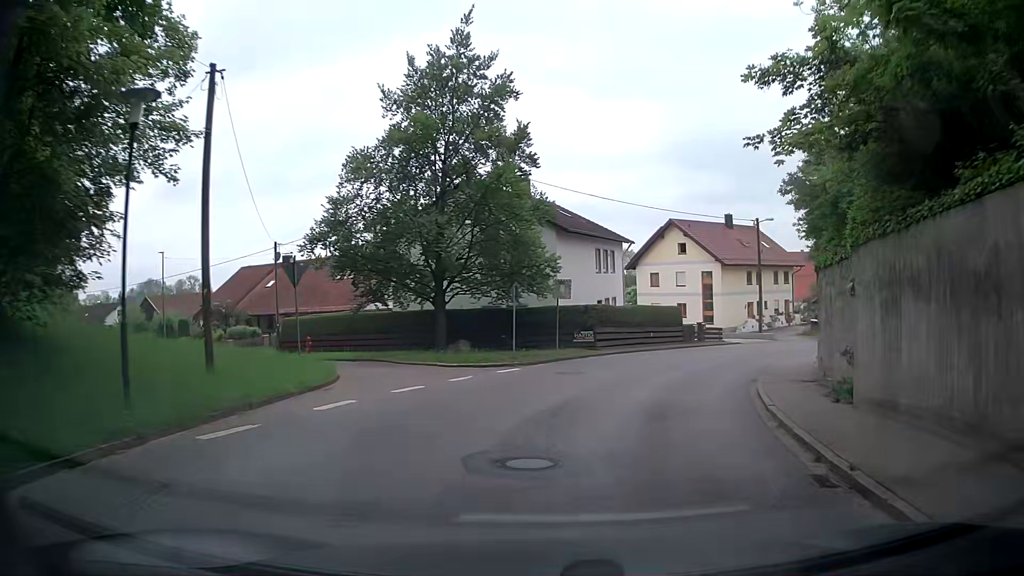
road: tertiary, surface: asphalt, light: Day
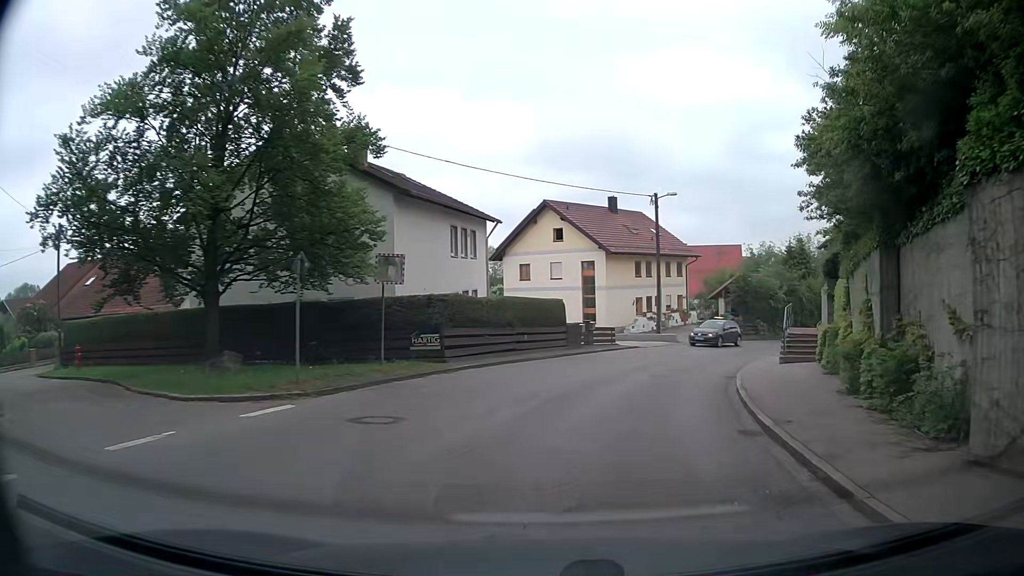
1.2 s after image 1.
(+0.8, +9.3) m; +10°
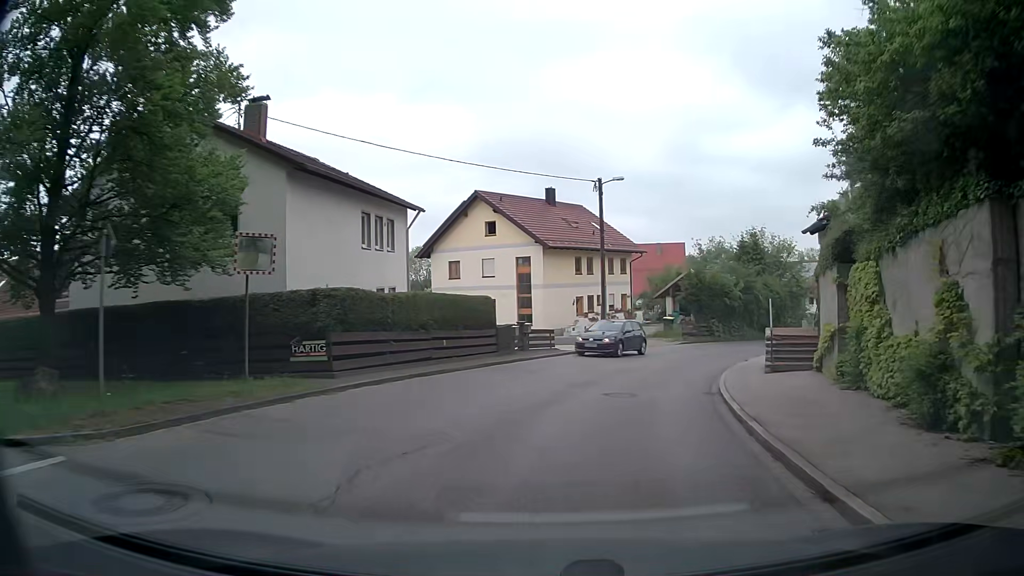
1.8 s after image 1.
(+0.3, +4.5) m; +6°
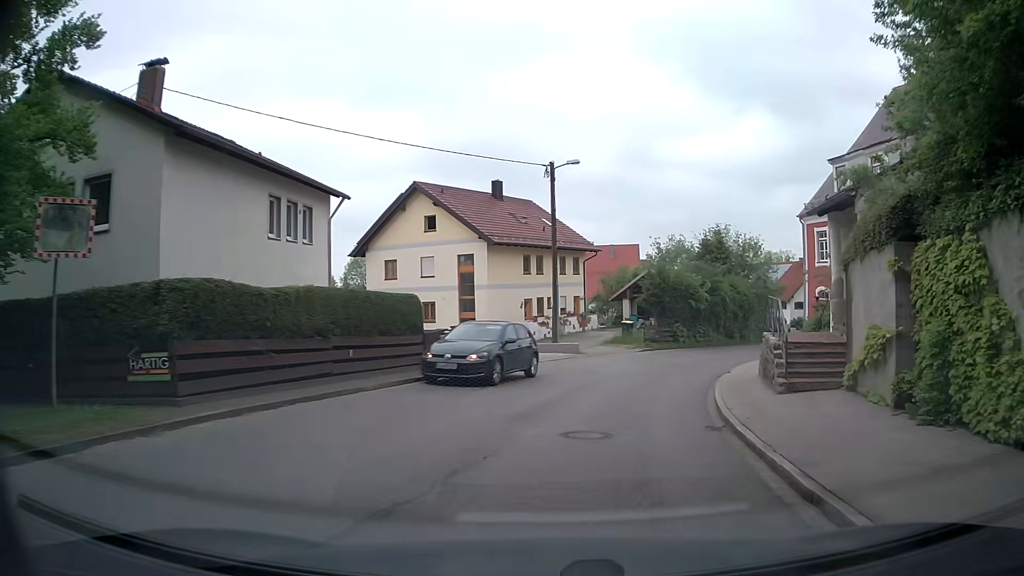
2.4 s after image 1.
(+0.2, +4.5) m; +4°
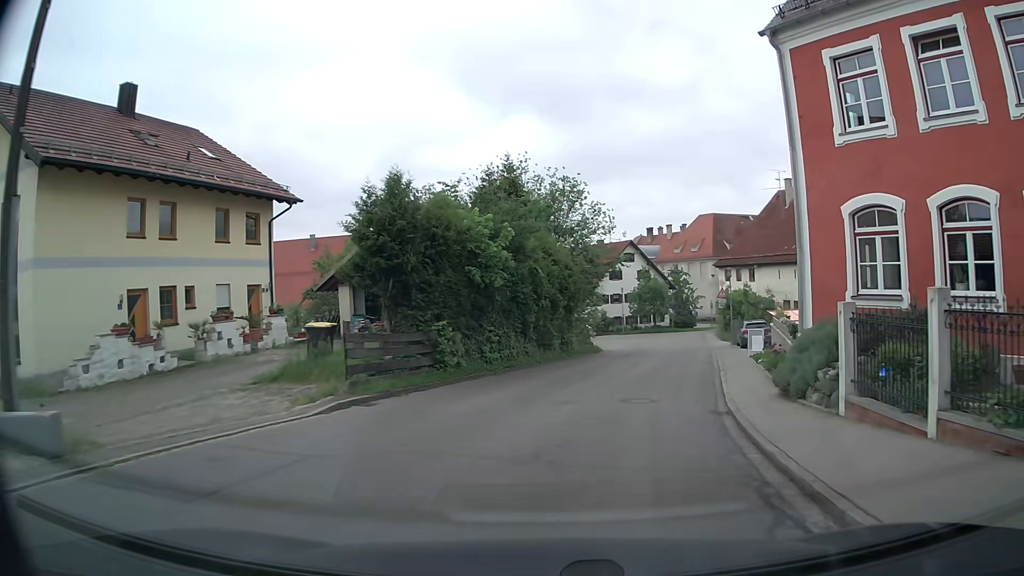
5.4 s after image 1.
(+4.0, +22.7) m; +20°
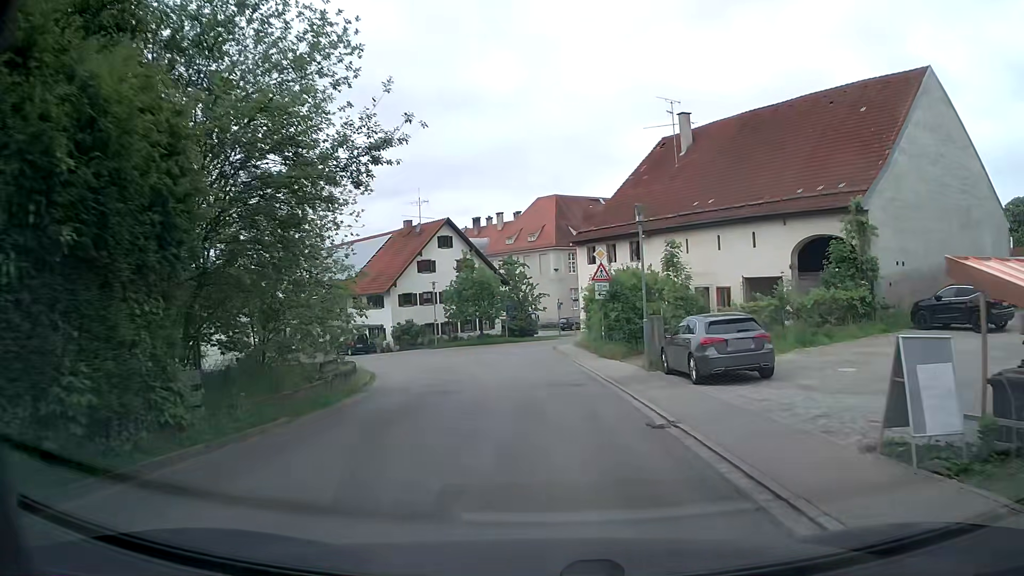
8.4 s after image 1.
(+3.5, +21.5) m; +16°
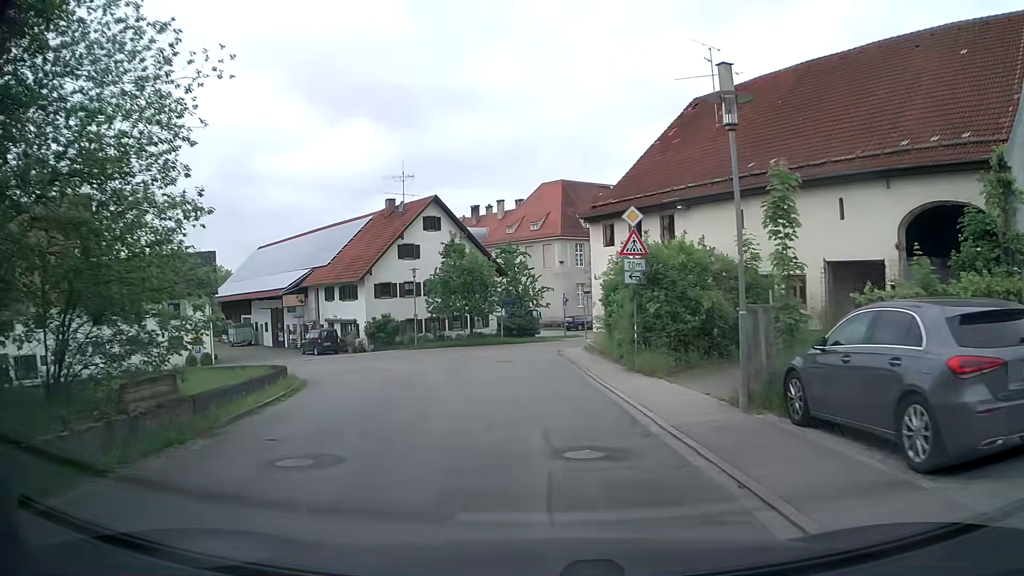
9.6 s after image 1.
(-0.1, +9.0) m; -1°
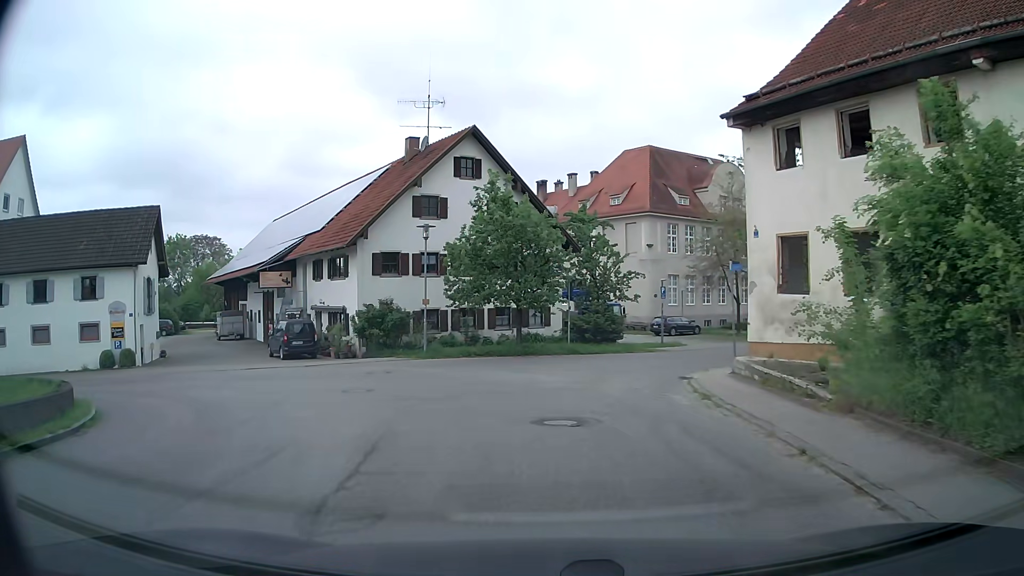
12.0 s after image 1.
(-0.8, +16.8) m; -6°
(0, +10) (+1, +20) (+8, +28) (+15, +34) (+23, +41) (+30, +47) (+39, +53) (+47, +57) (+56, +62) (+64, +68) m
